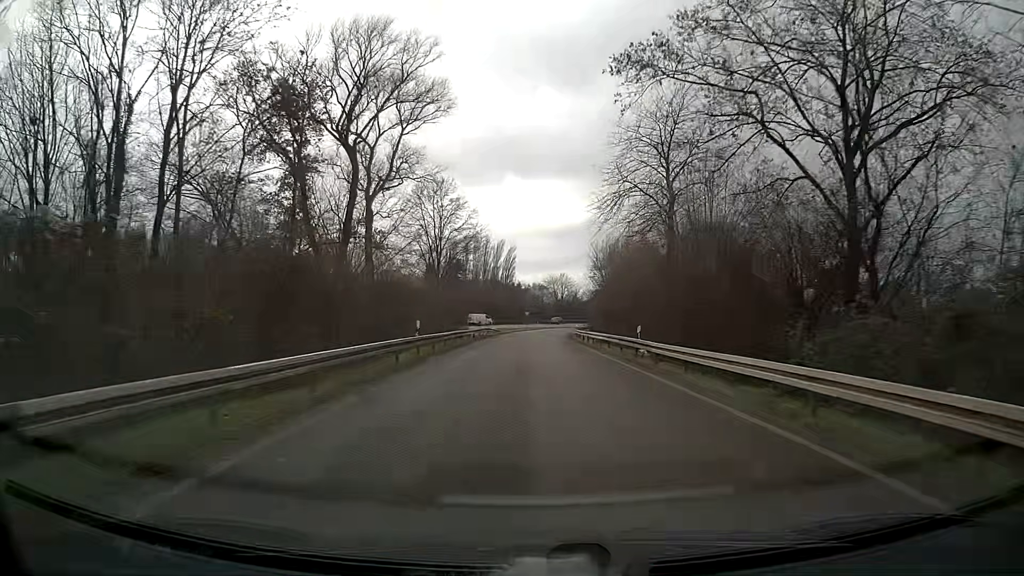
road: trunk_link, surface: asphalt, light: Day
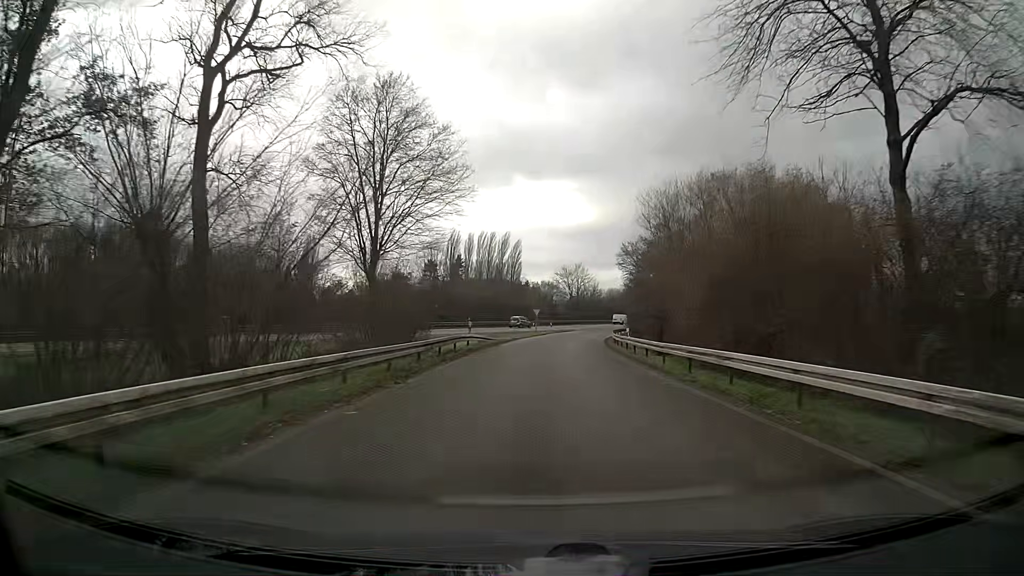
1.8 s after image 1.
(-0.2, +27.3) m; -1°
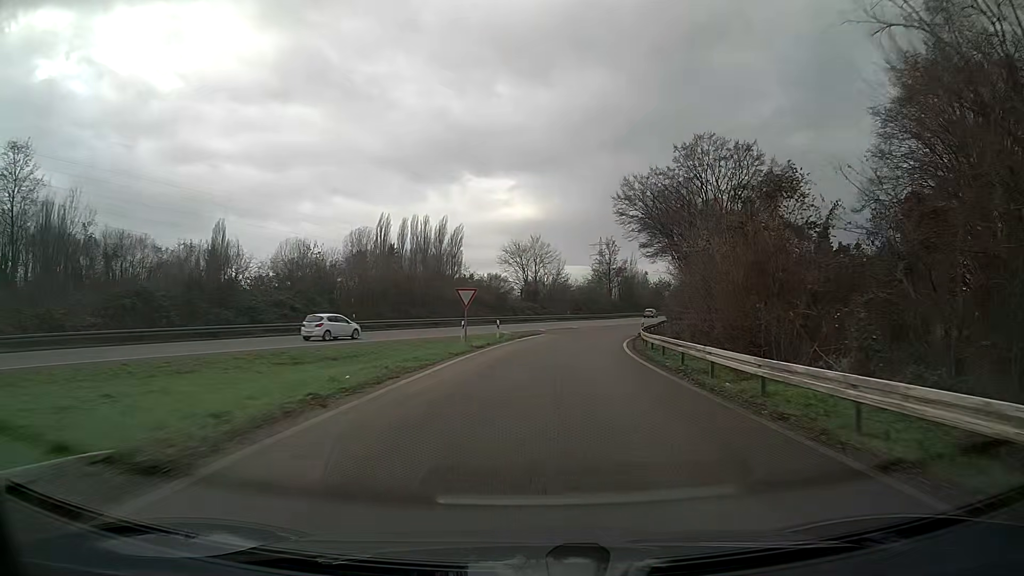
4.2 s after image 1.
(+1.4, +39.2) m; +5°
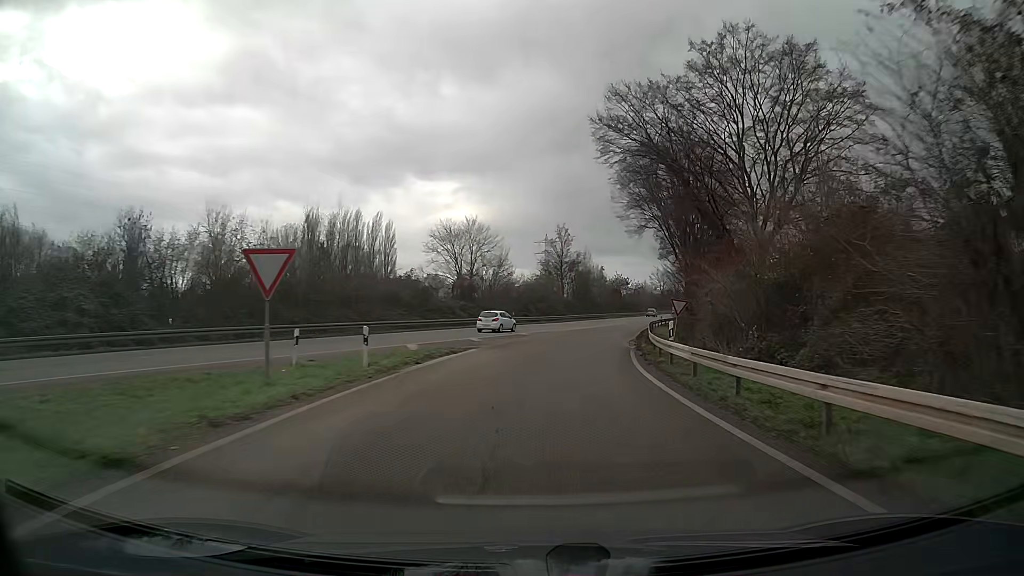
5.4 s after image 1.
(+0.9, +20.7) m; +5°
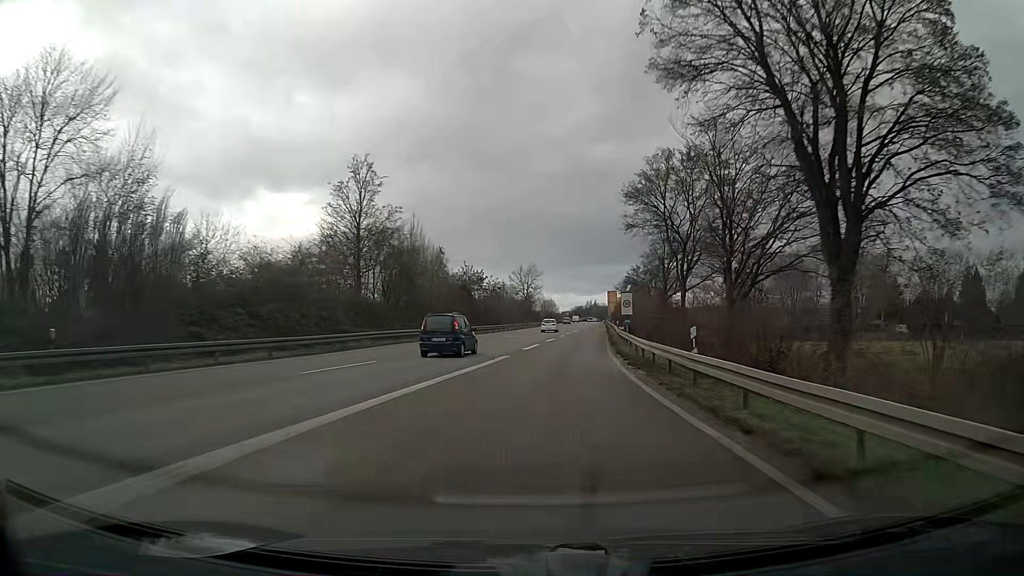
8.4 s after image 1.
(+6.3, +54.2) m; +13°
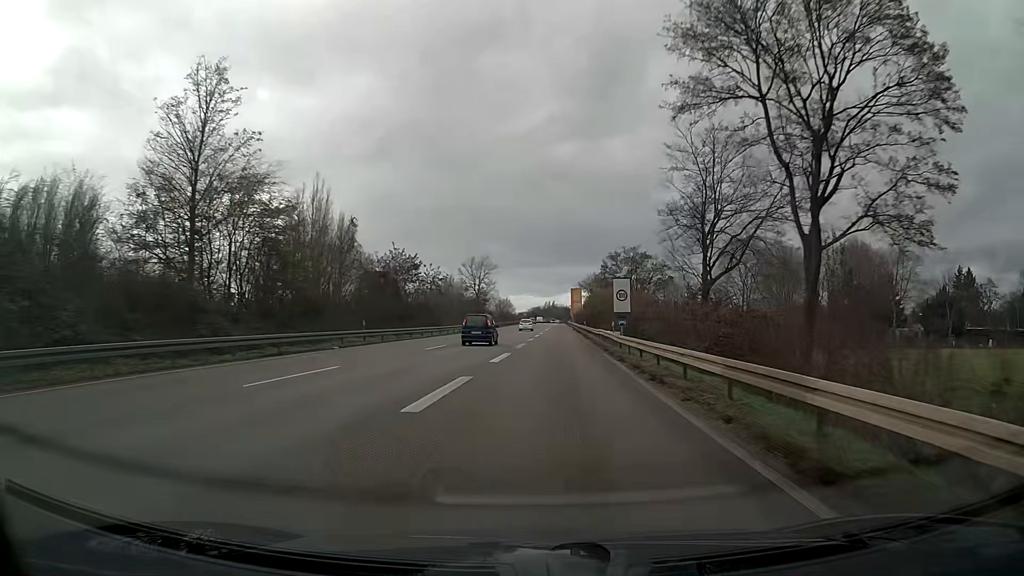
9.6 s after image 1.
(+0.7, +22.9) m; +3°
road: trunk
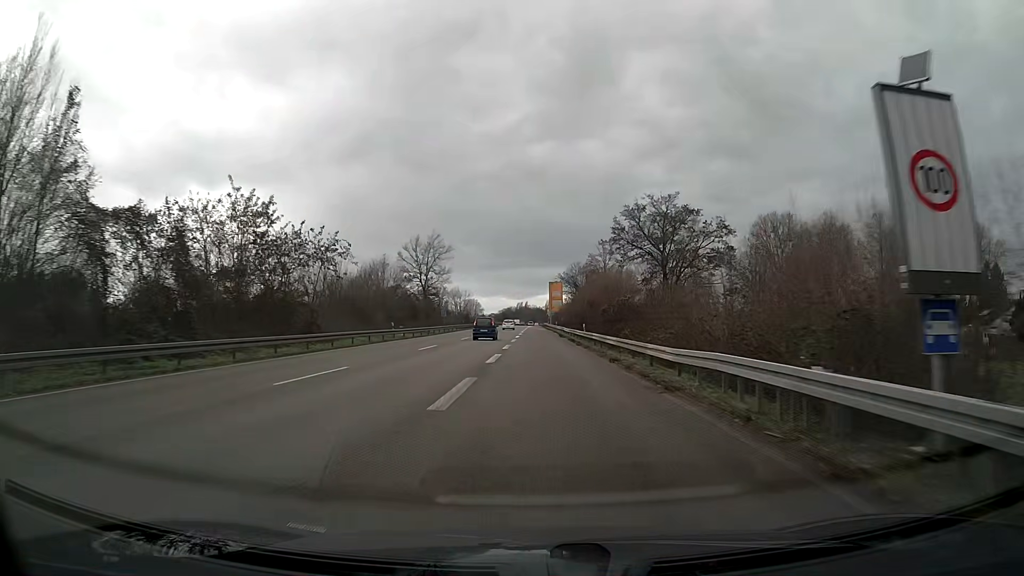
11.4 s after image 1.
(+0.8, +35.7) m; +2°
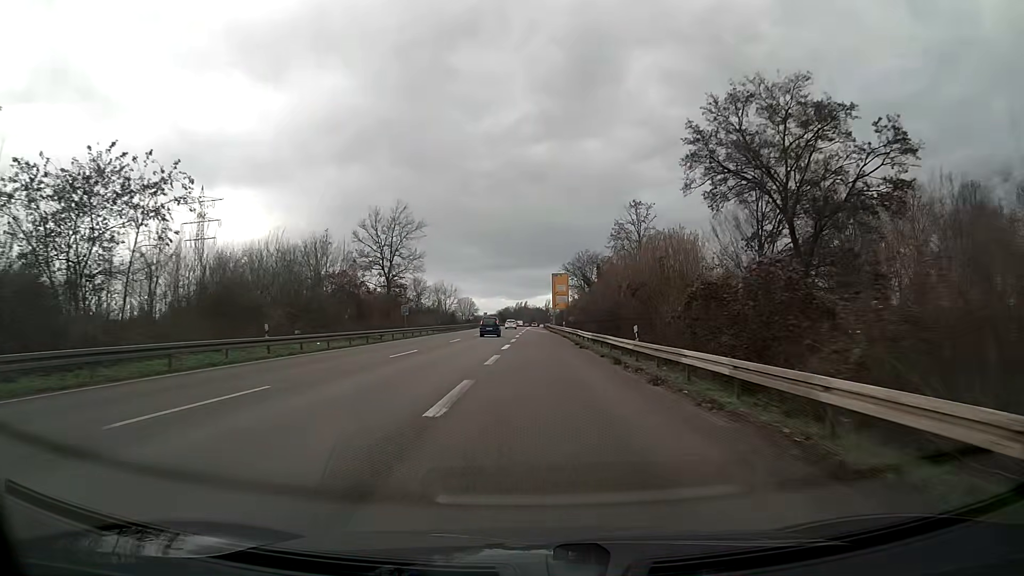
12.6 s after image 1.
(0.0, +24.9) m; 0°
